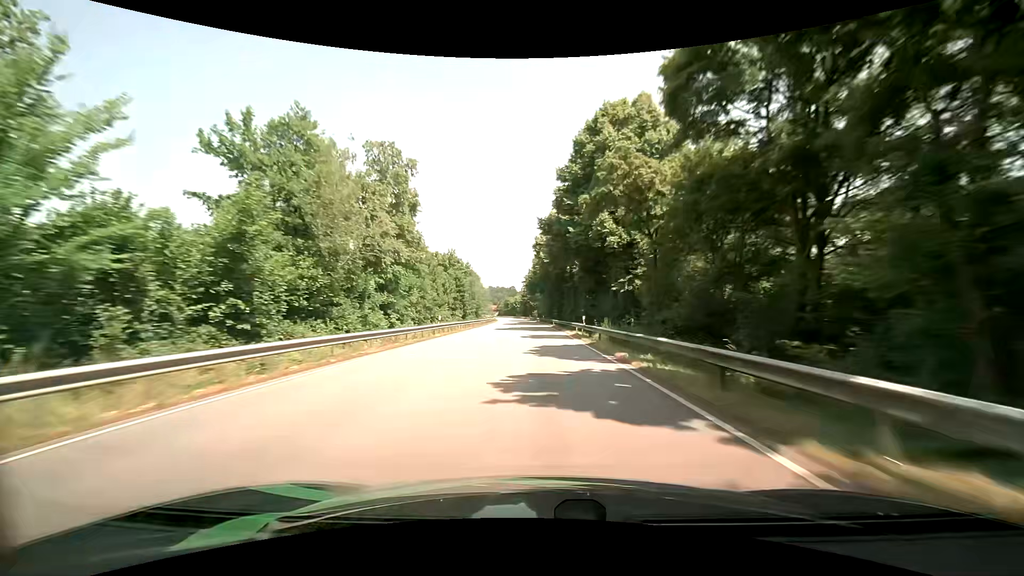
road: primary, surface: asphalt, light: Day
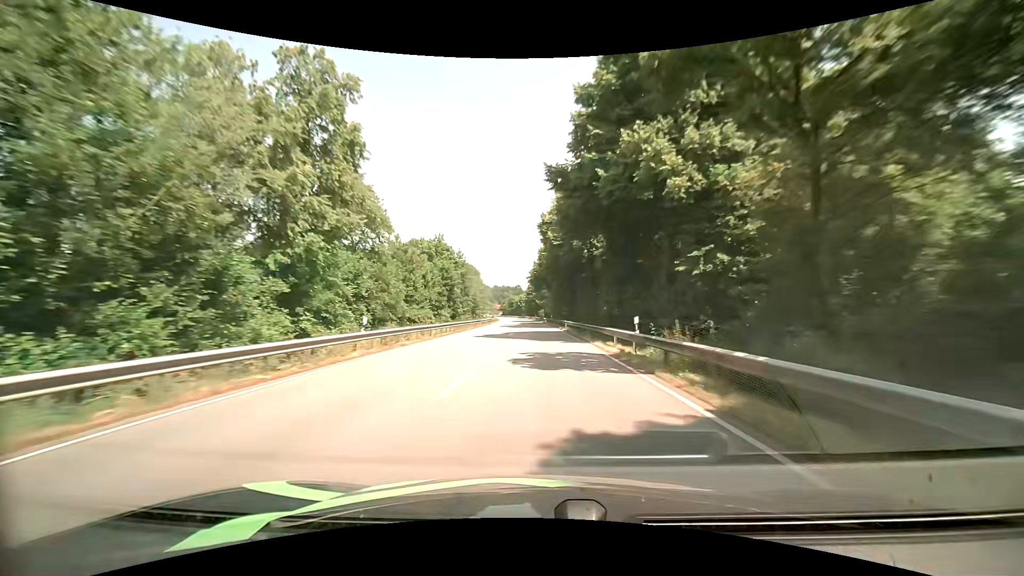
(0.0, +16.1) m; 0°
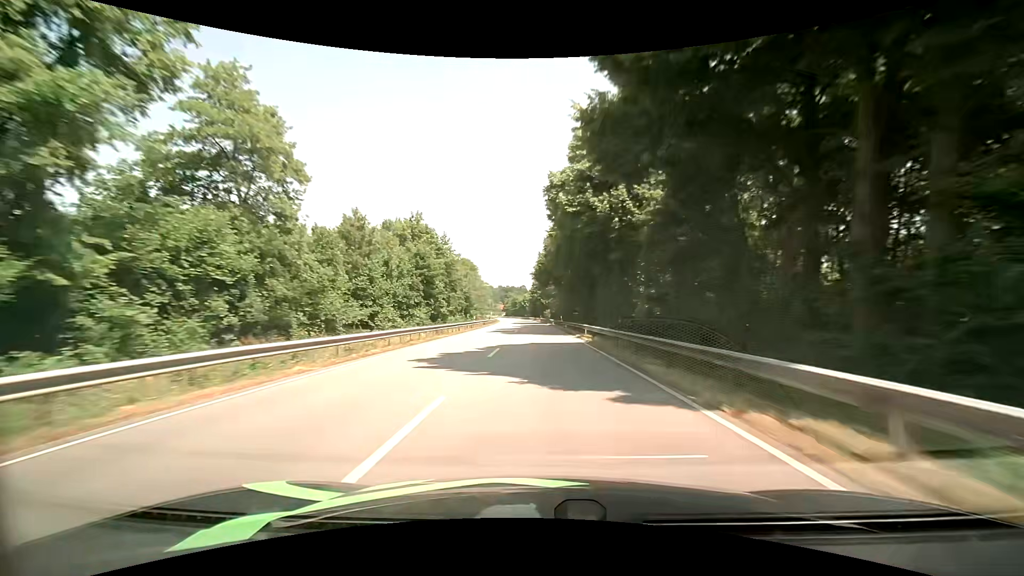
(-0.1, +16.0) m; 0°
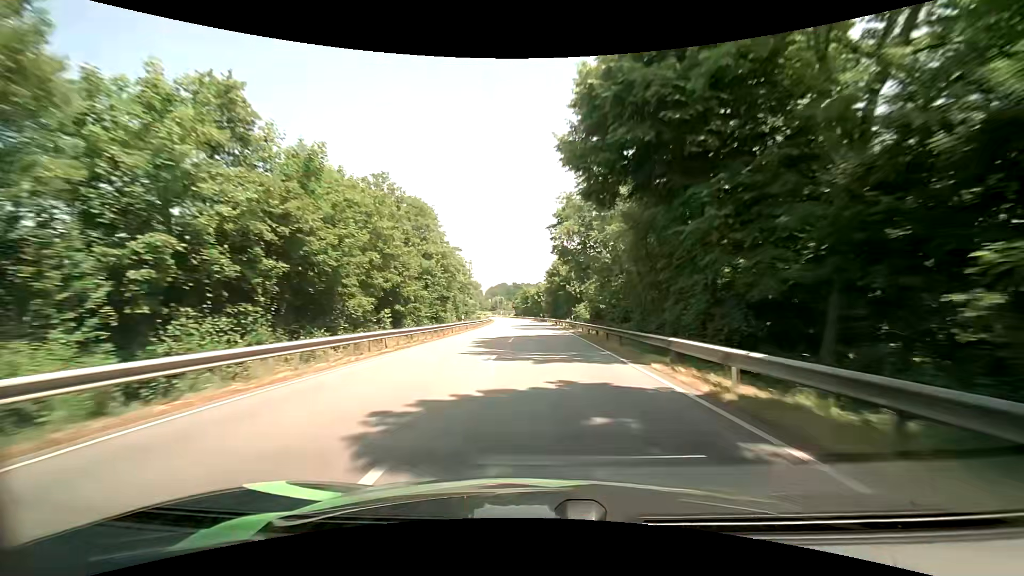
(-1.7, +63.8) m; -2°
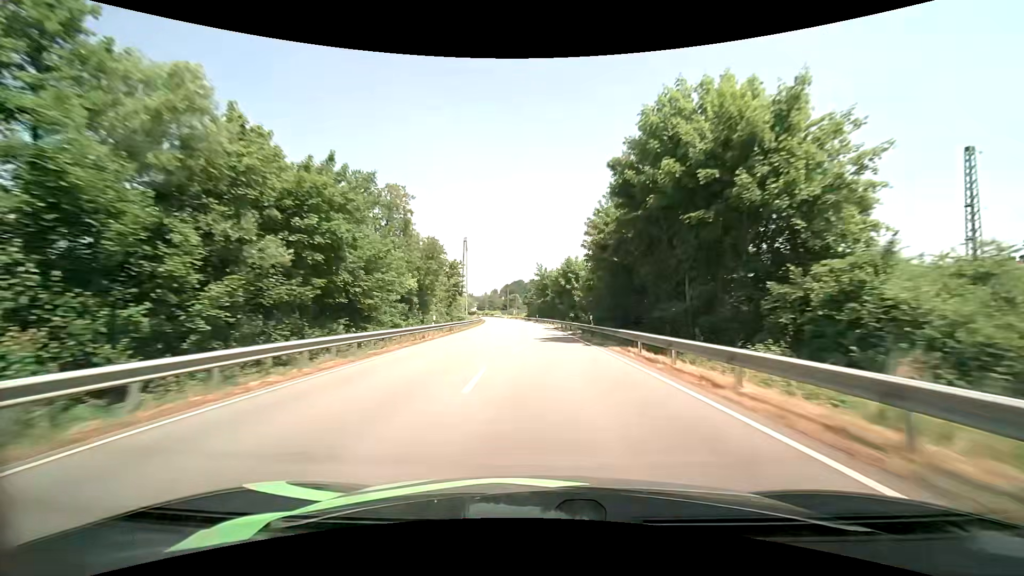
(-1.6, +64.0) m; -2°
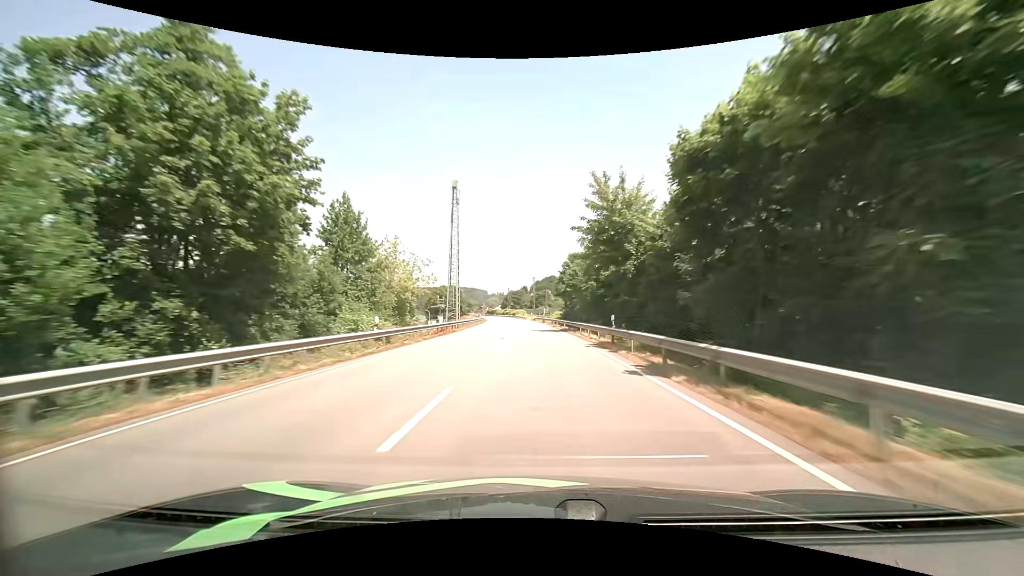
(-1.8, +64.0) m; -3°
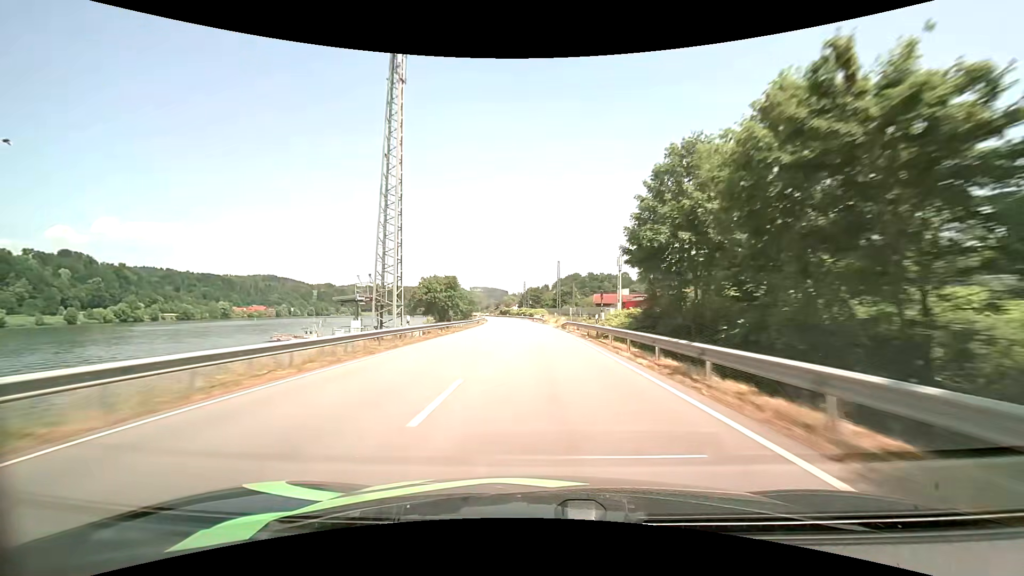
(-1.2, +47.1) m; -3°
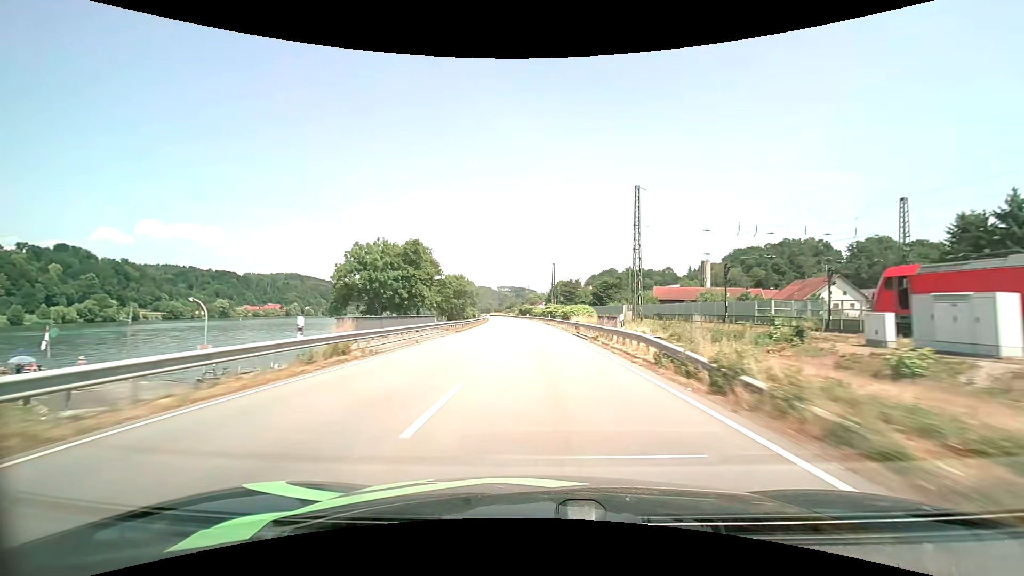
(-1.5, +60.6) m; -3°
(0, +10) (0, +20) (0, +30) (-1, +40) (-1, +50) (-1, +60) (-2, +70) (-3, +80) (-3, +90) (-4, +100) m
